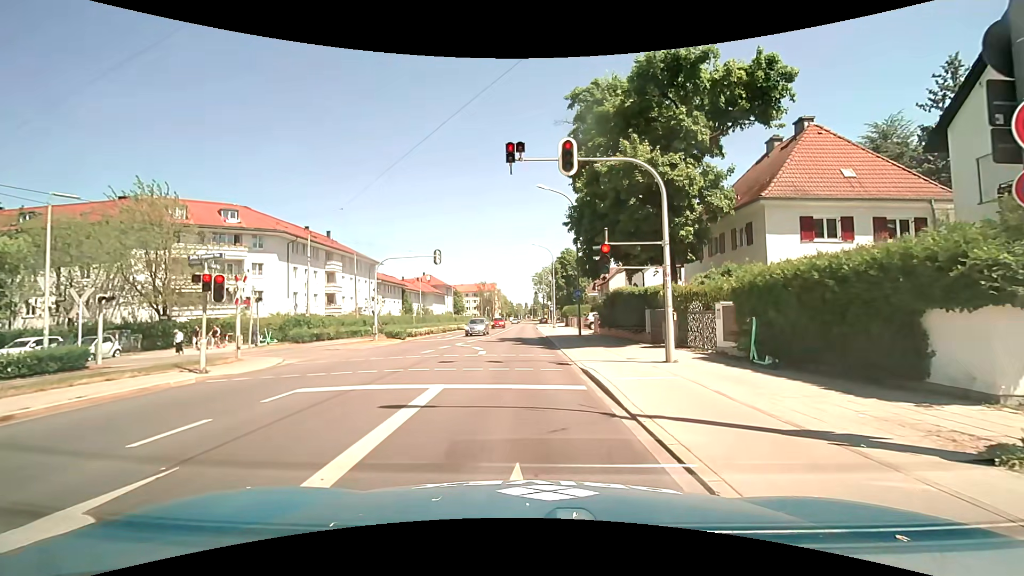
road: tertiary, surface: asphalt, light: Day
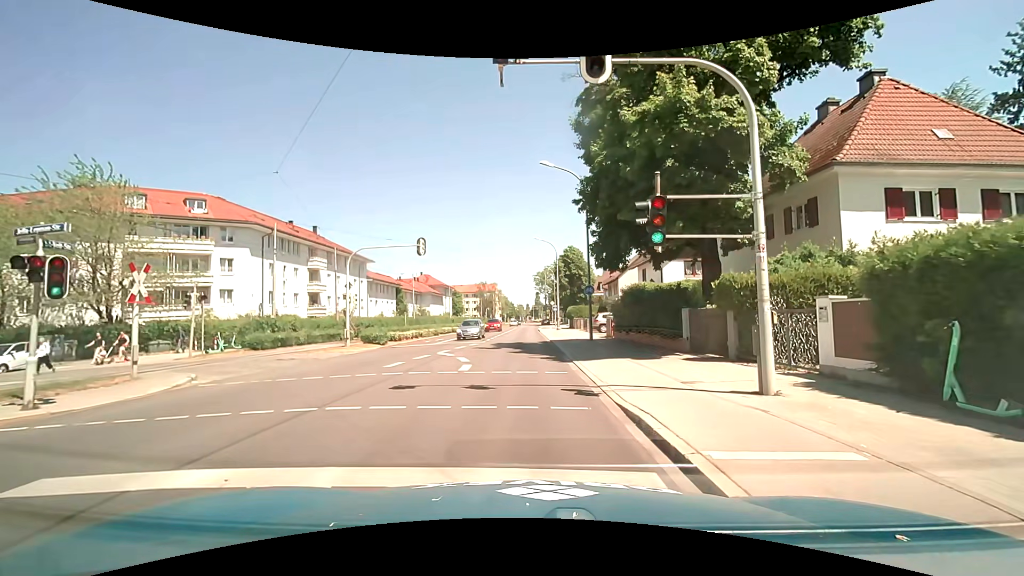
(-0.1, +5.4) m; -2°
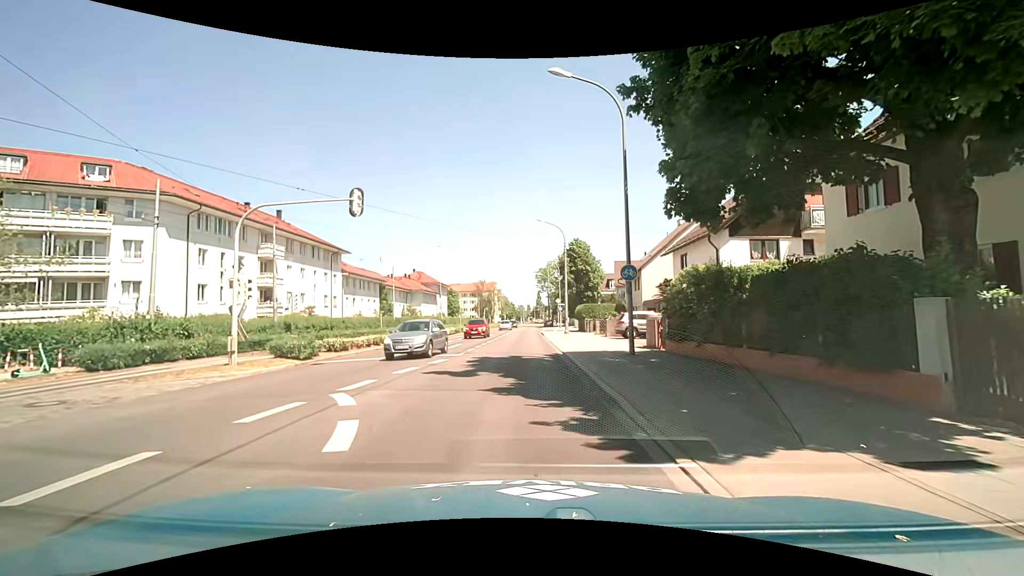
(+0.2, +11.2) m; 0°
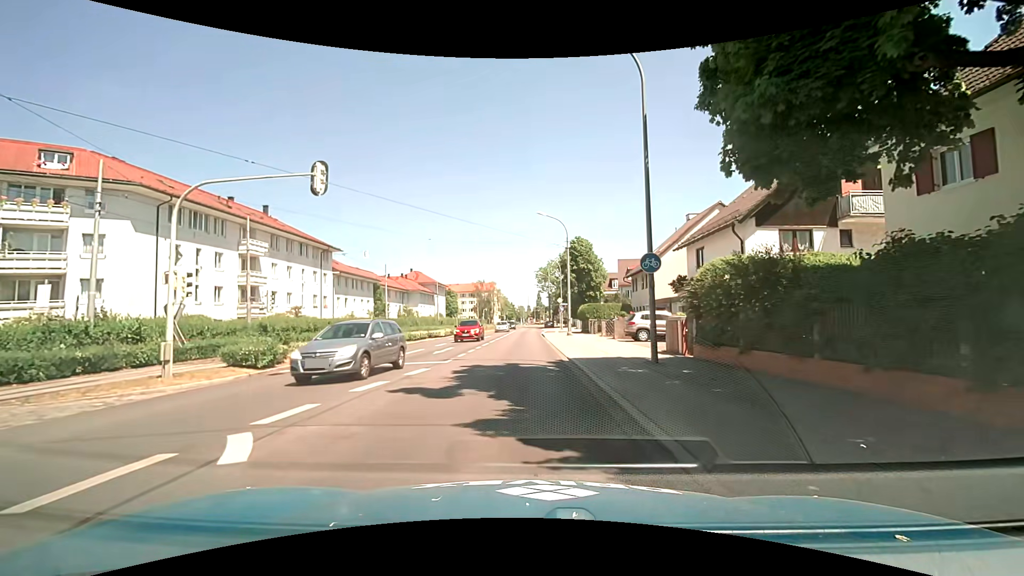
(0.0, +3.2) m; +1°
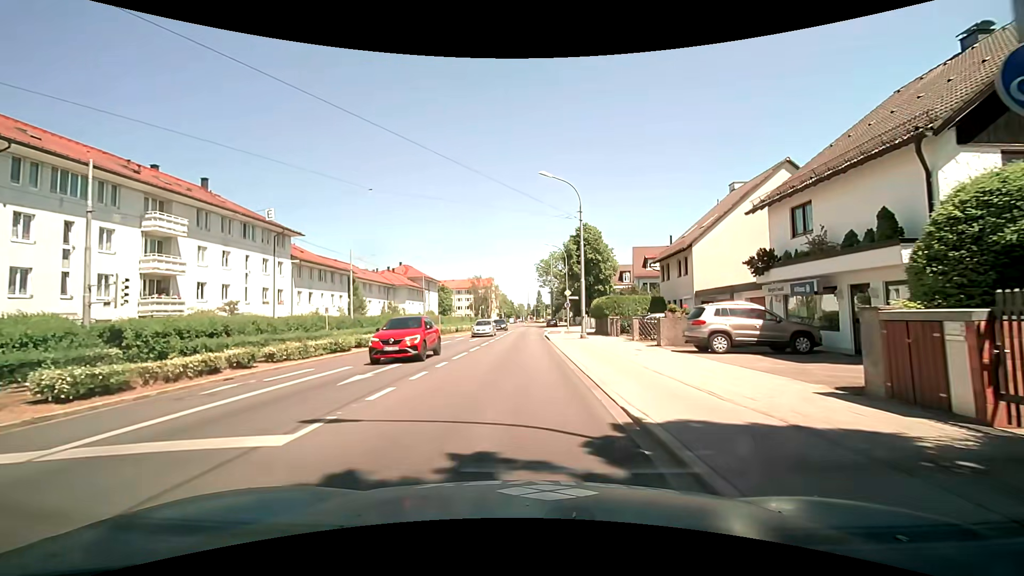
(-0.1, +11.3) m; 0°
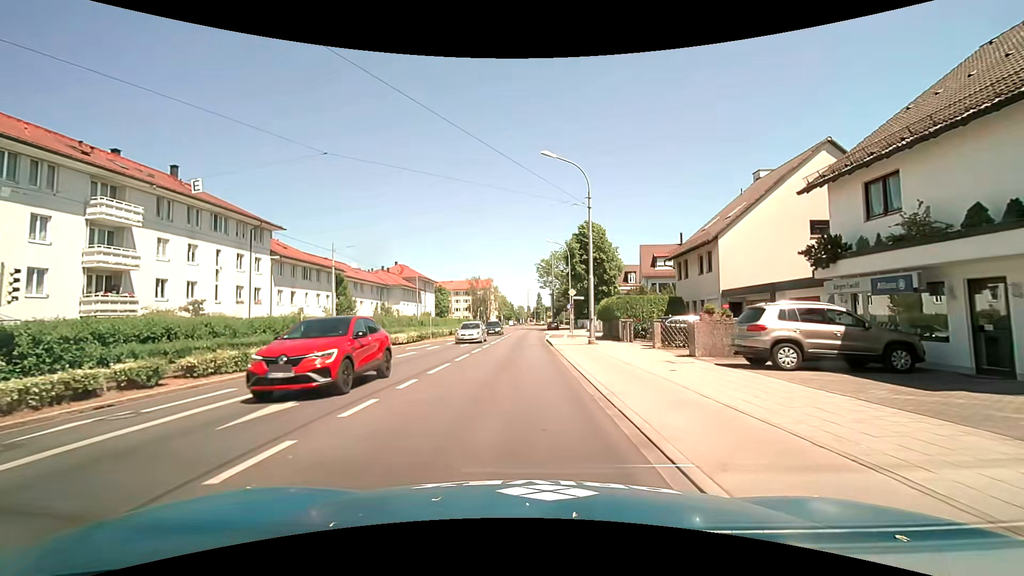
(0.0, +4.4) m; +1°
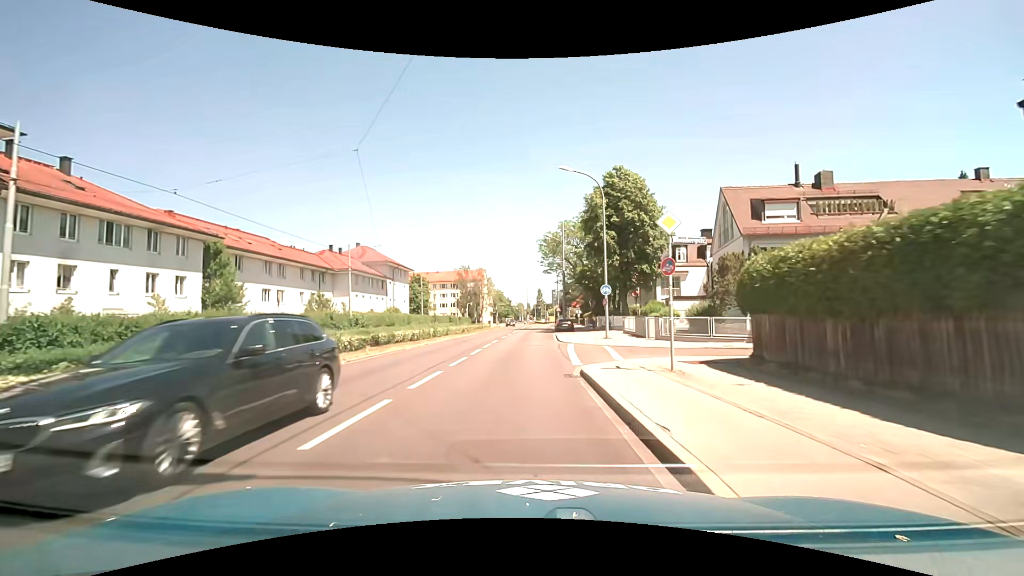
(-0.3, +26.3) m; 0°
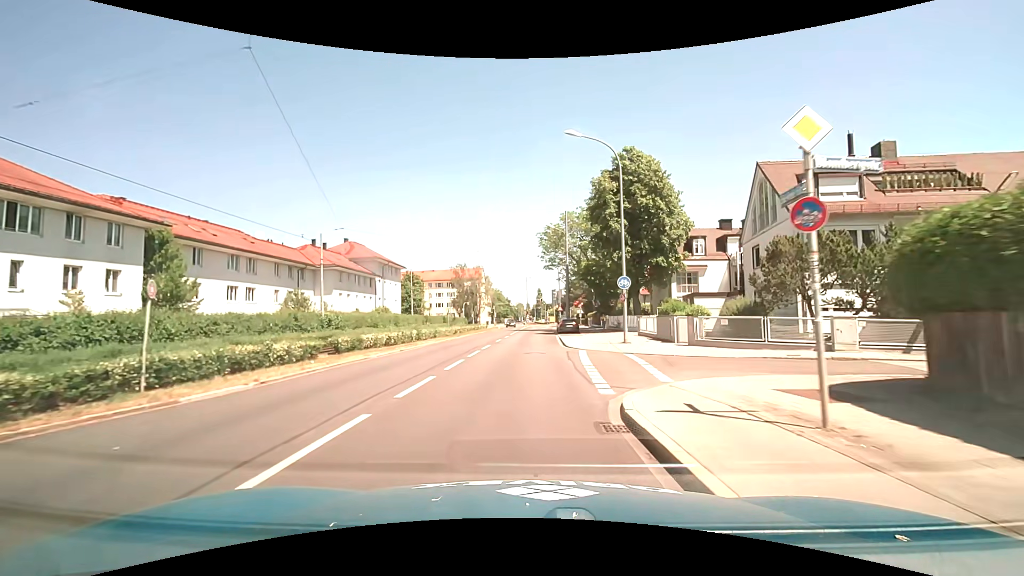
(0.0, +5.8) m; 0°
(0, +10) (0, +20) (0, +30) (0, +40) (0, +50) (+1, +60) (+1, +70) (+2, +80) (+3, +90) (+4, +100) m
